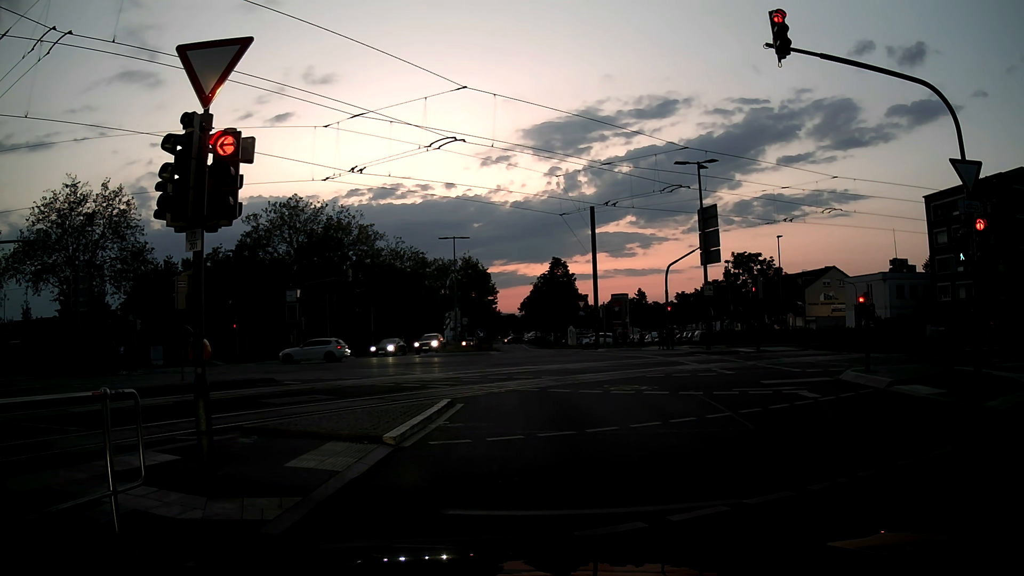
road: secondary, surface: asphalt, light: Dusk
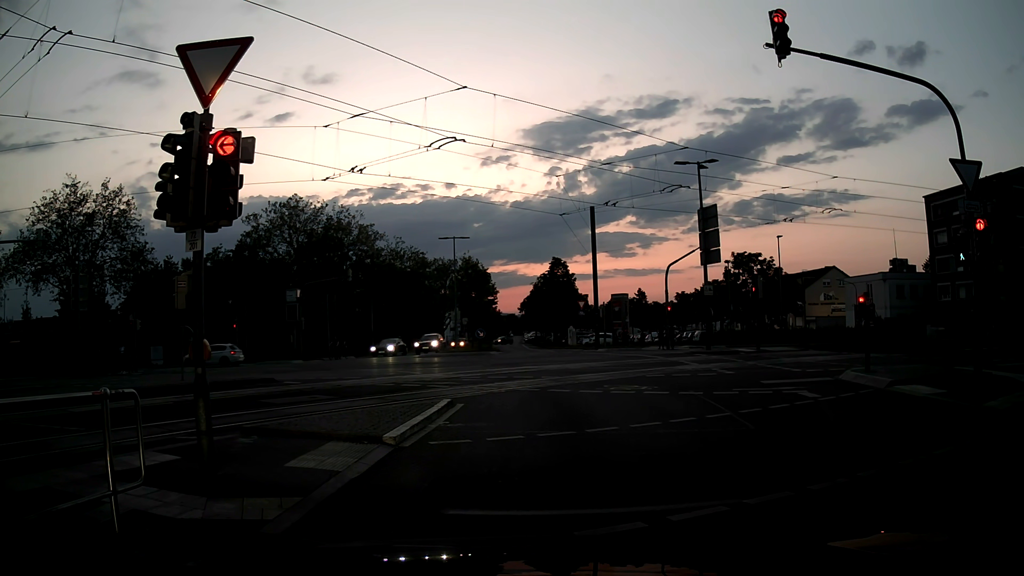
(0.0, 0.0) m; 0°
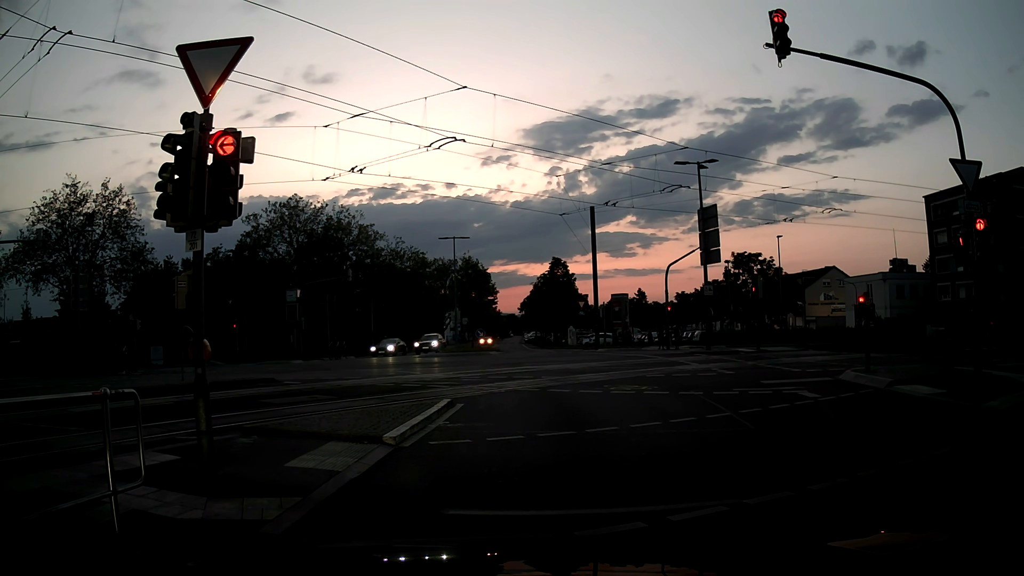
(0.0, 0.0) m; 0°
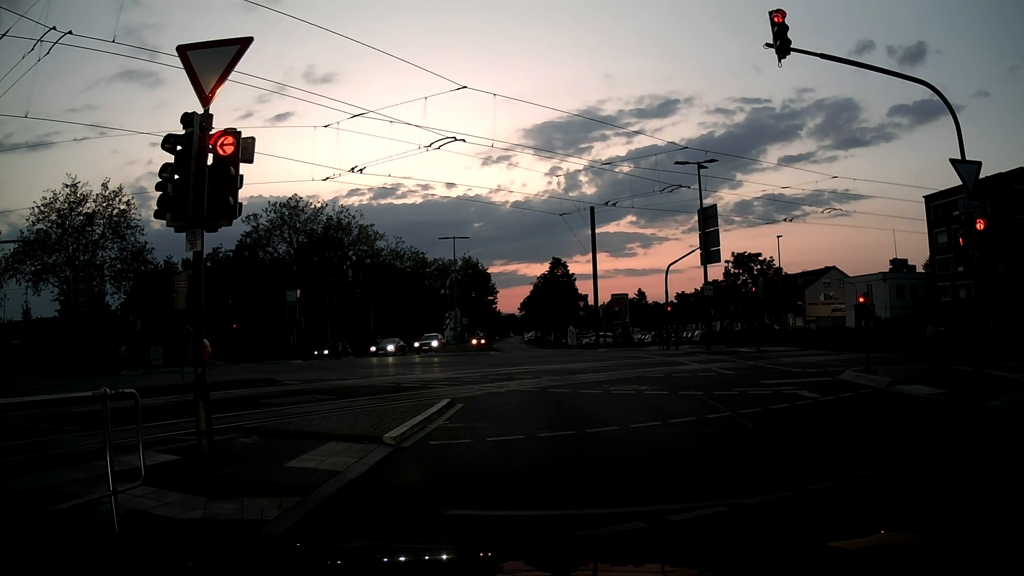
(0.0, 0.0) m; 0°
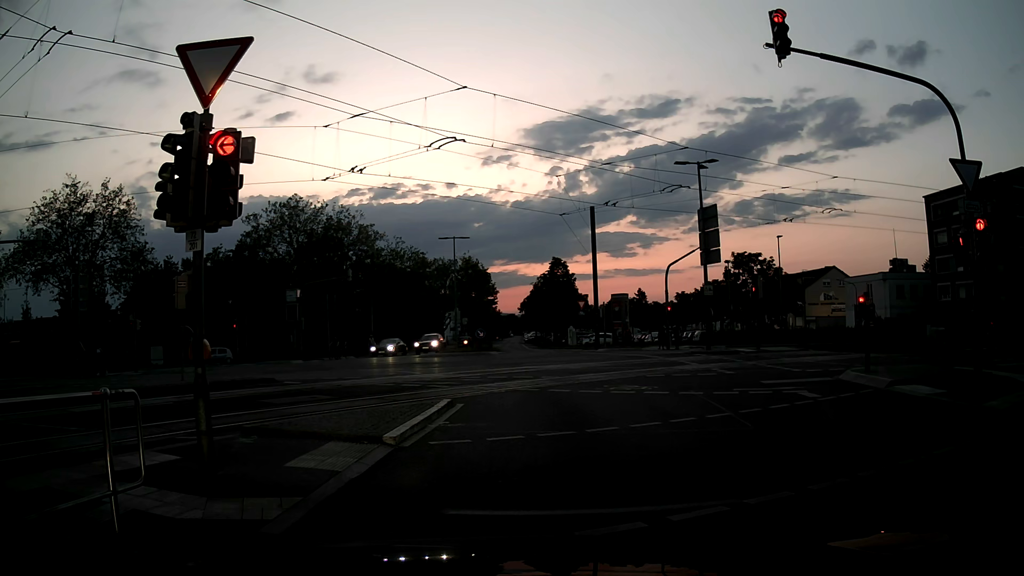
(0.0, 0.0) m; 0°
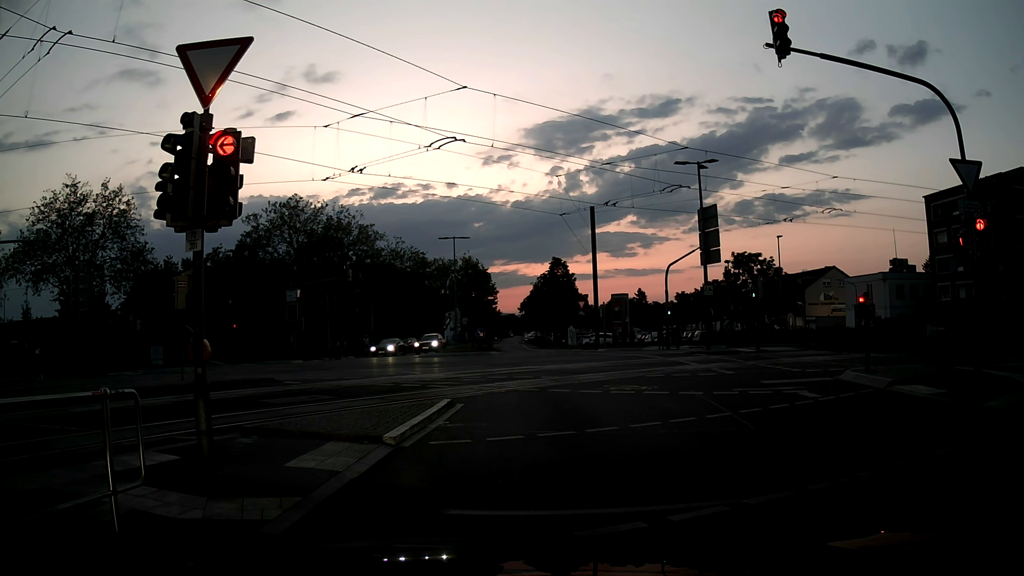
(0.0, 0.0) m; 0°
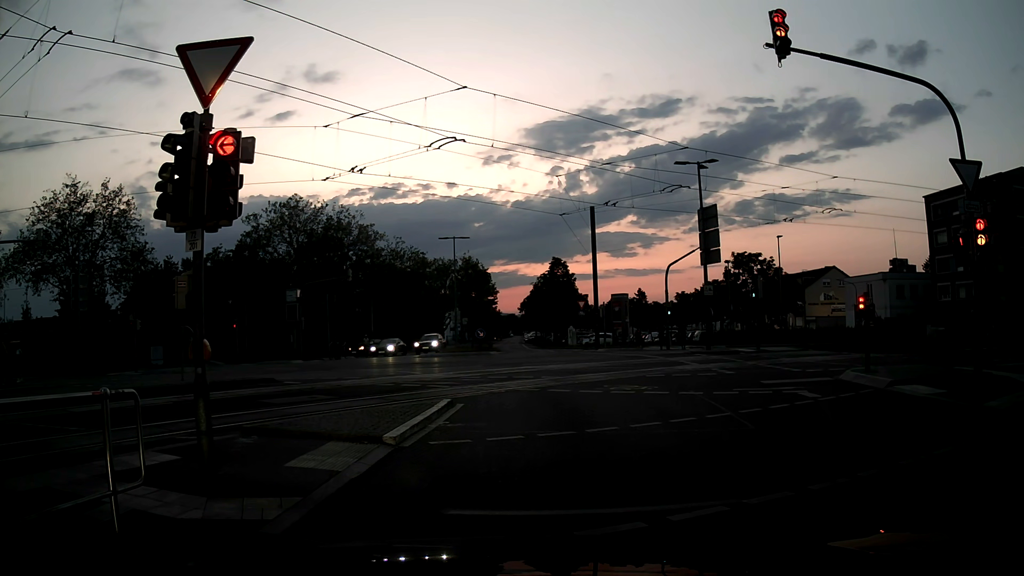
(0.0, 0.0) m; 0°
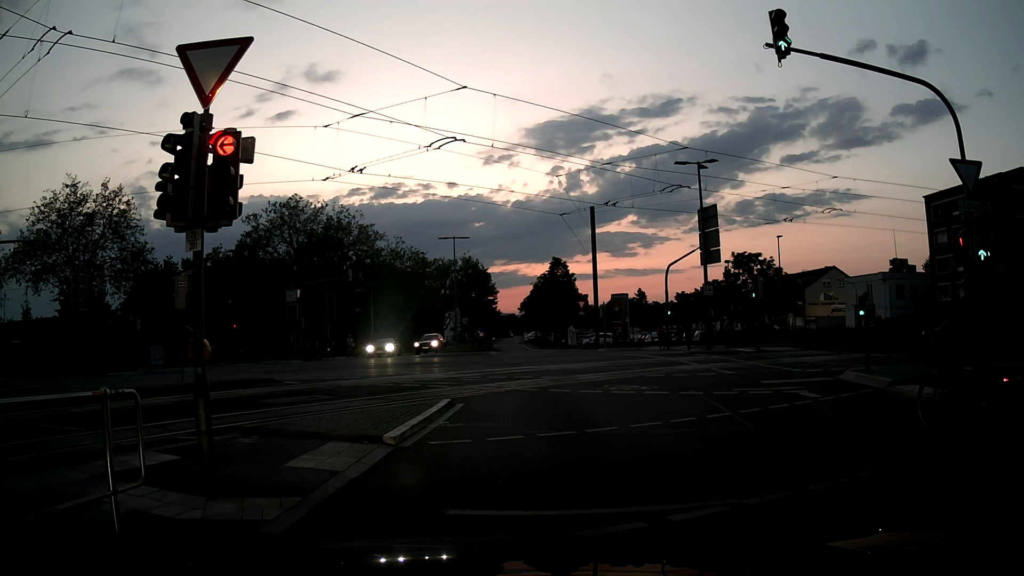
(0.0, 0.0) m; 0°
(0, +10) (-1, +20) (-5, +29) (-13, +35) (-22, +39) (-31, +41) (-41, +42) (-51, +42) (-61, +42) (-71, +42) m
